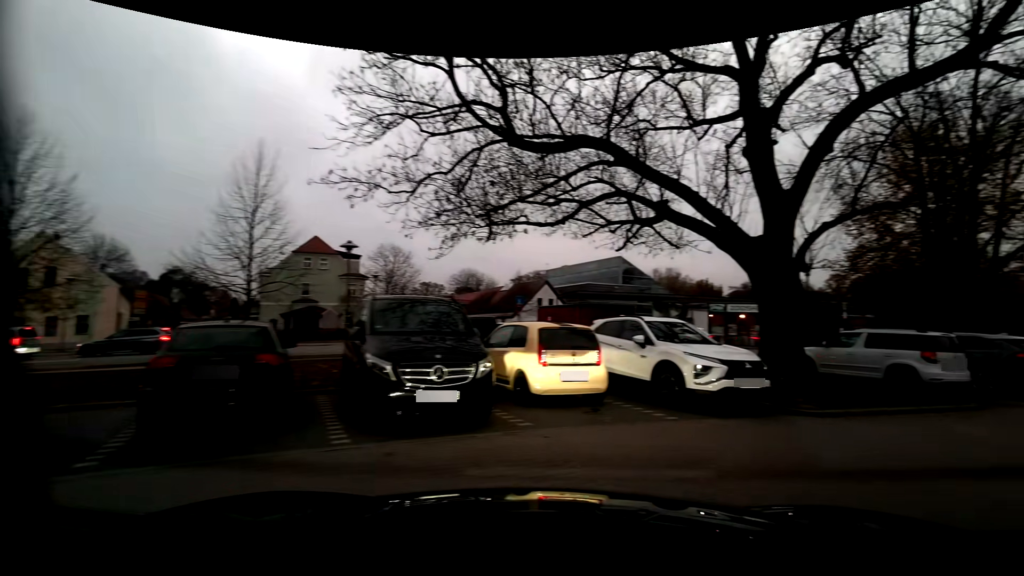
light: Sunrise
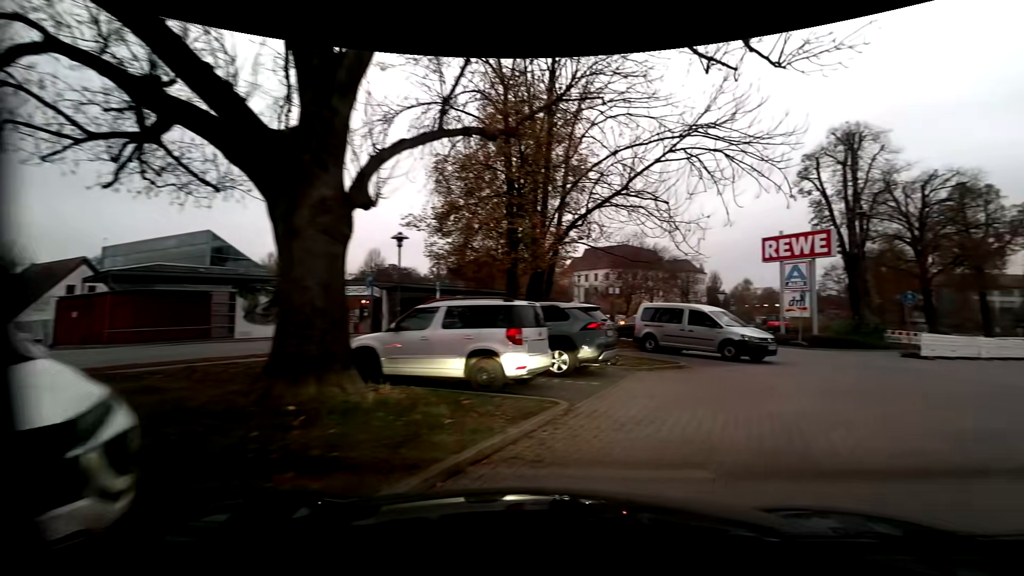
(+2.9, +6.9) m; +40°
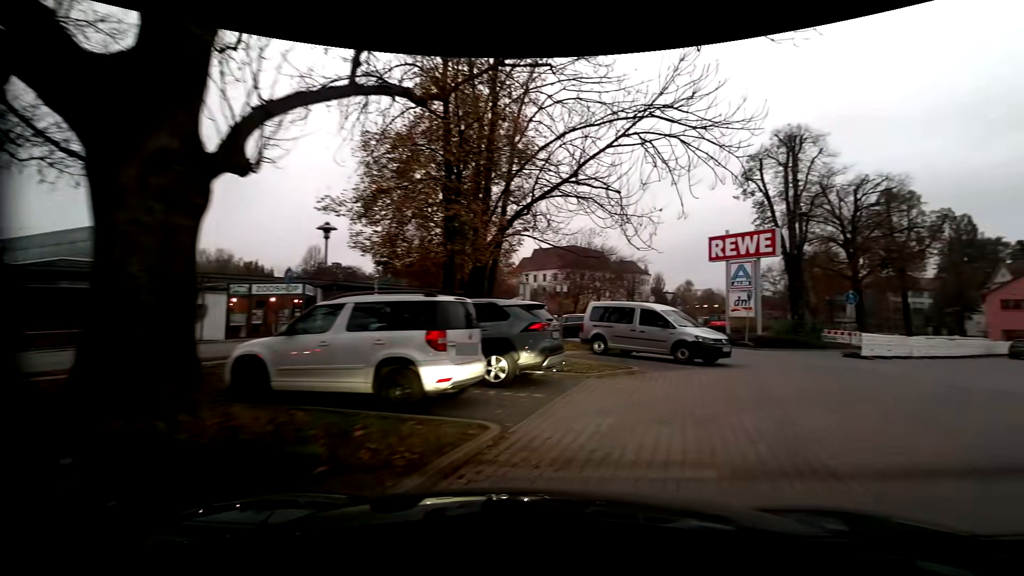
(+0.1, +1.7) m; +7°
